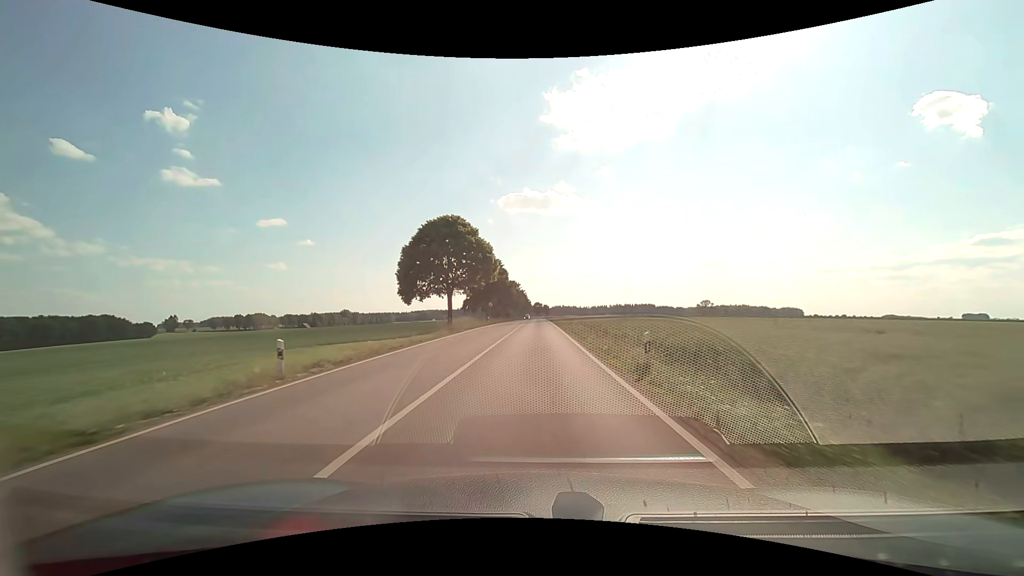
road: secondary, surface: asphalt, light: Day
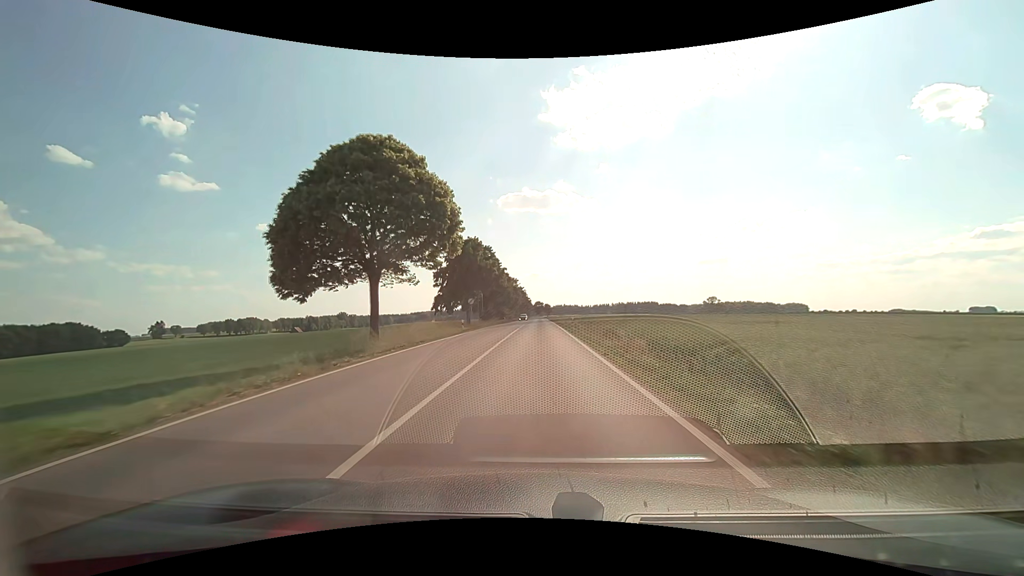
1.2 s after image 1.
(0.0, +21.7) m; 0°
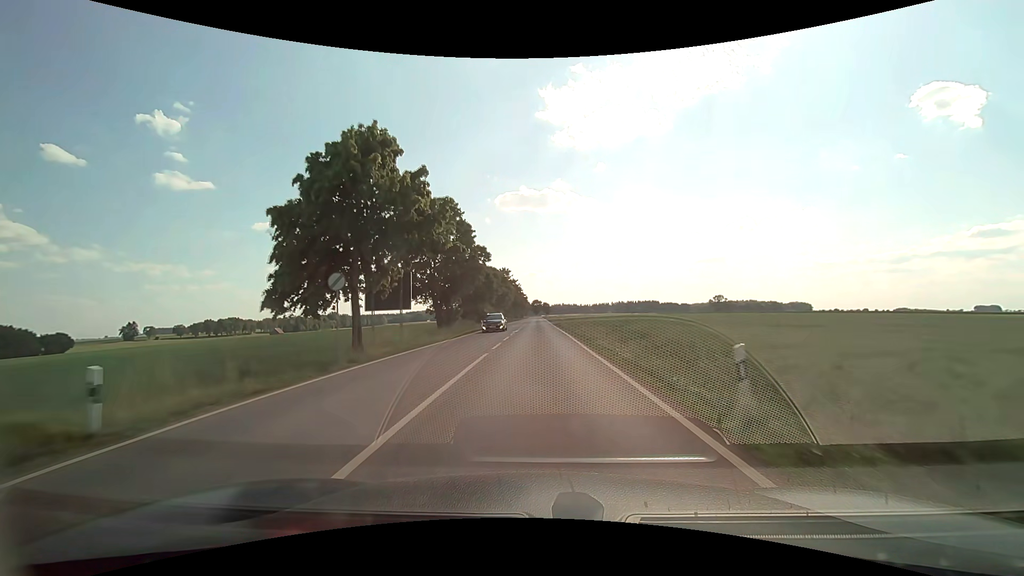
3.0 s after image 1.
(+0.1, +32.7) m; 0°
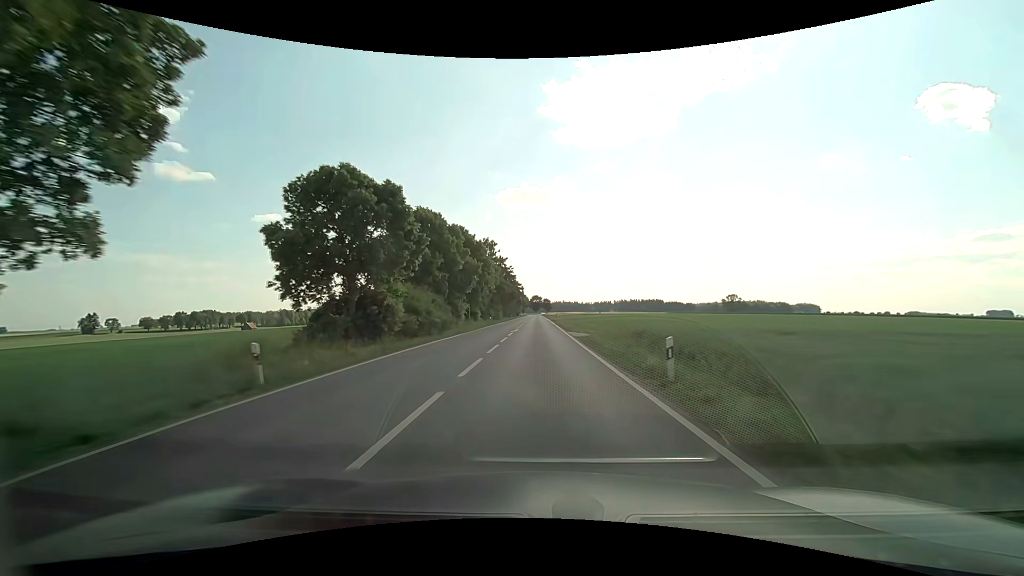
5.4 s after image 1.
(0.0, +44.2) m; 0°
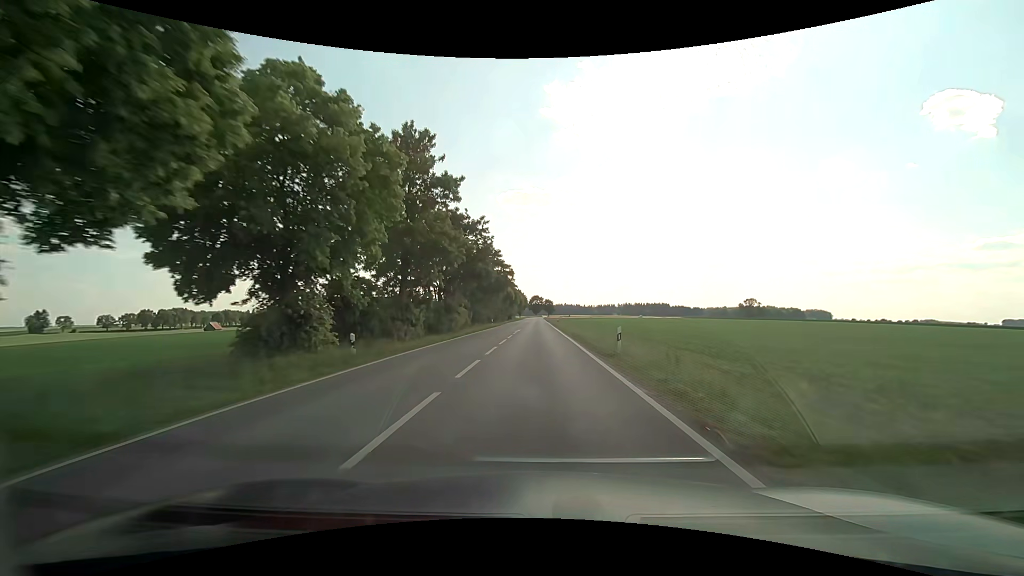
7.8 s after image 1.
(0.0, +48.3) m; 0°
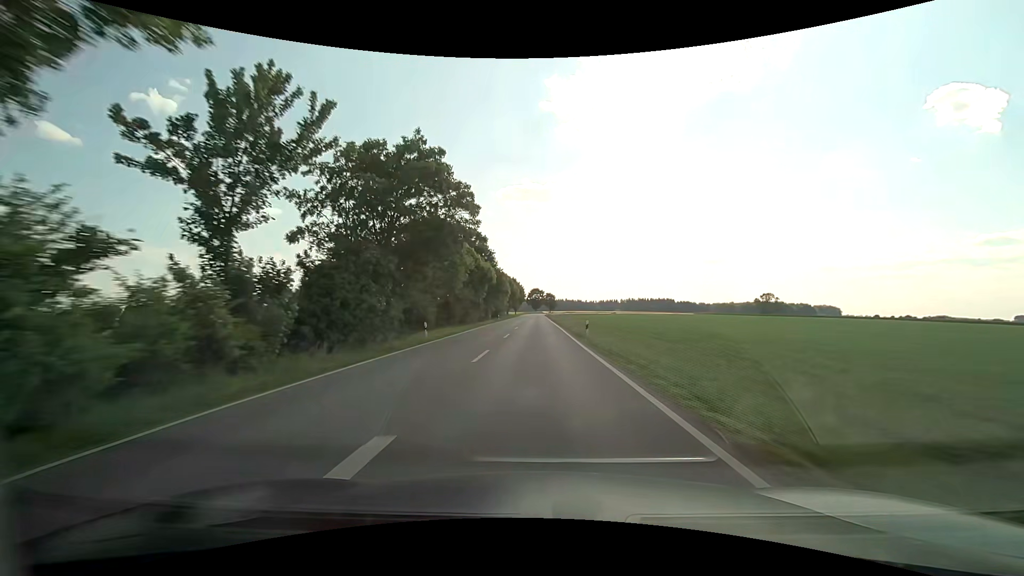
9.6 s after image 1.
(0.0, +39.6) m; 0°
